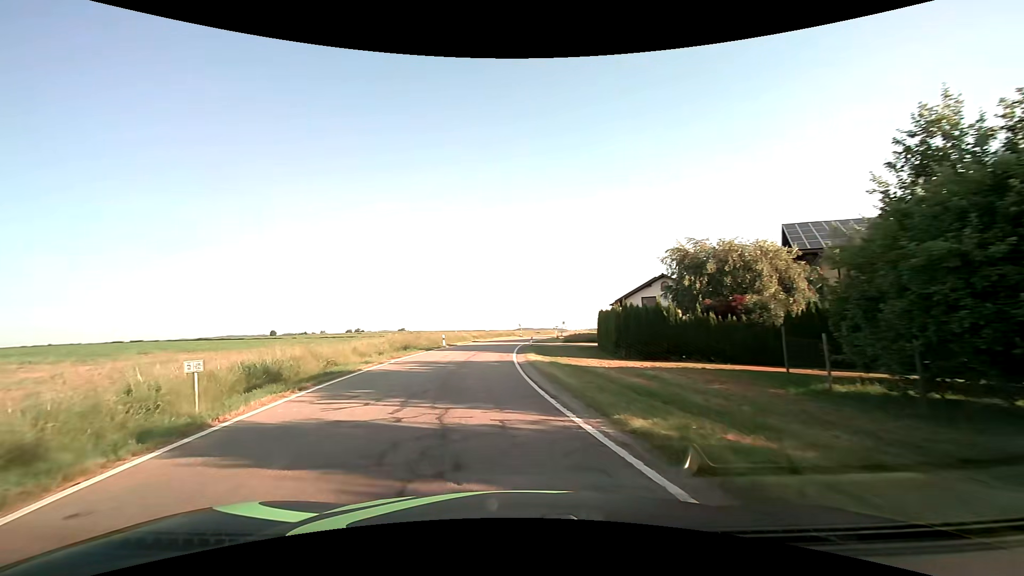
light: Day
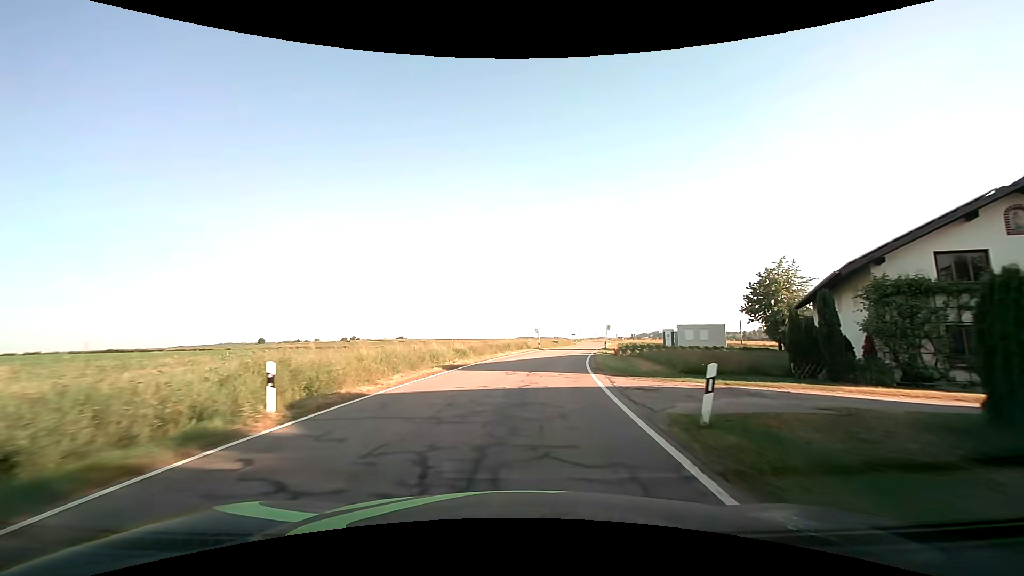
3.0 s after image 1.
(-2.1, +34.2) m; -1°
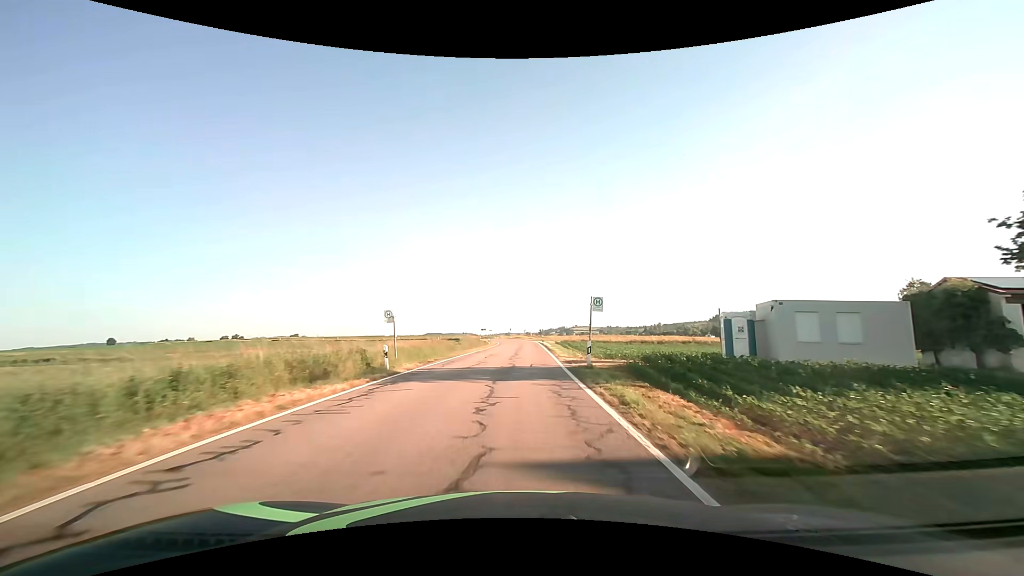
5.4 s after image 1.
(+3.6, +38.3) m; +11°
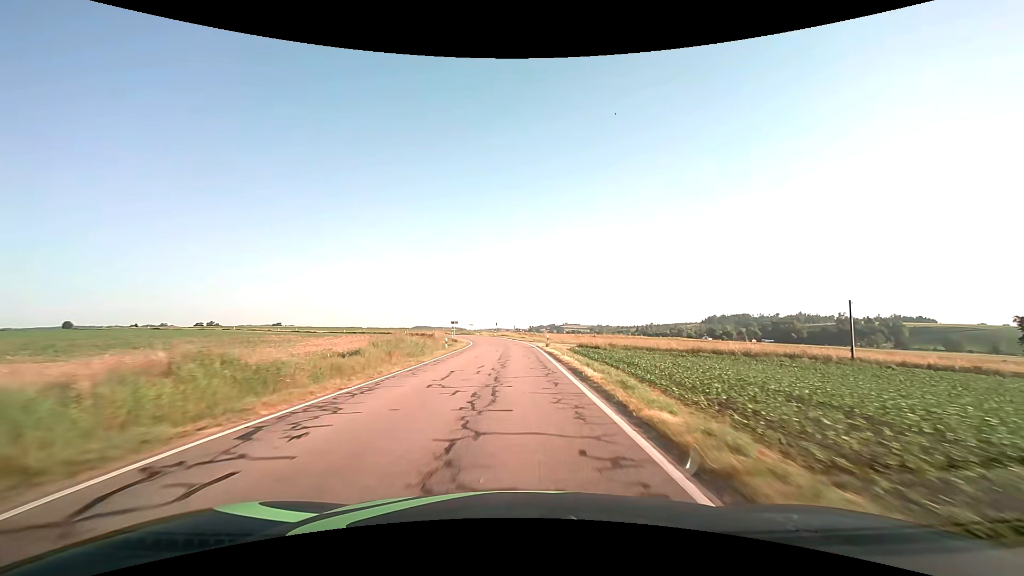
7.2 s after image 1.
(+0.4, +32.0) m; +1°
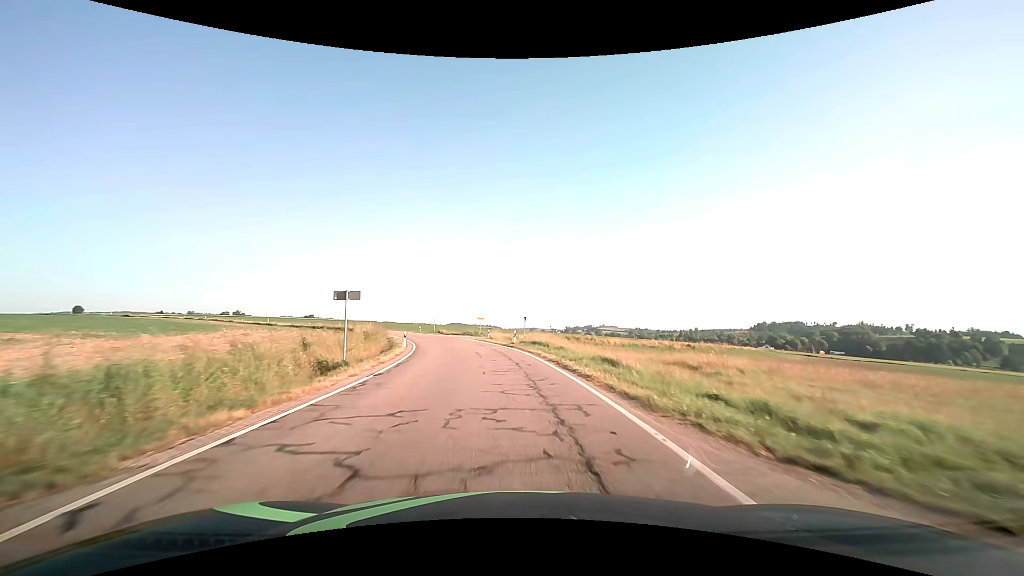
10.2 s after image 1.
(-1.2, +52.6) m; -4°
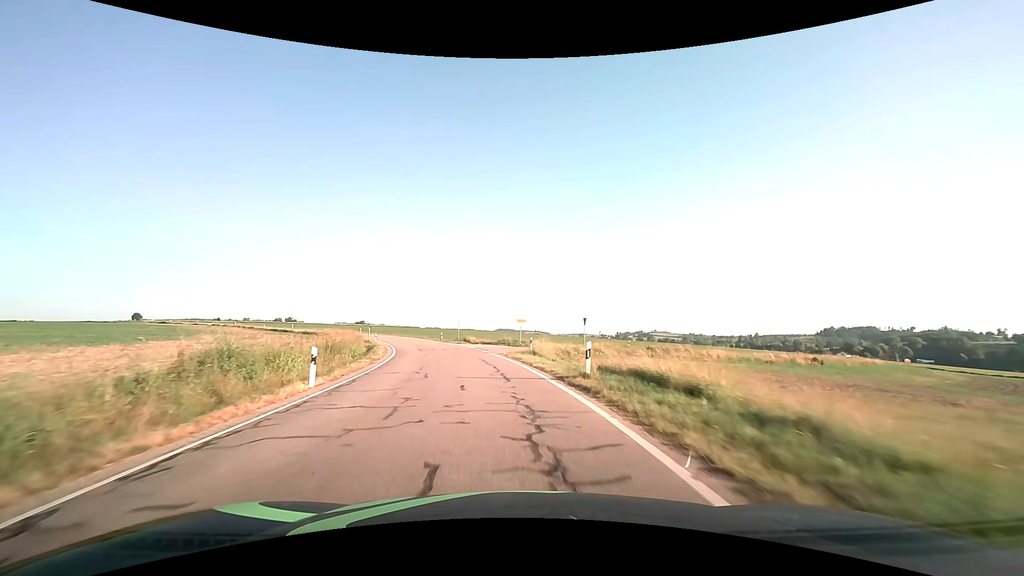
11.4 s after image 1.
(-0.6, +20.4) m; -5°
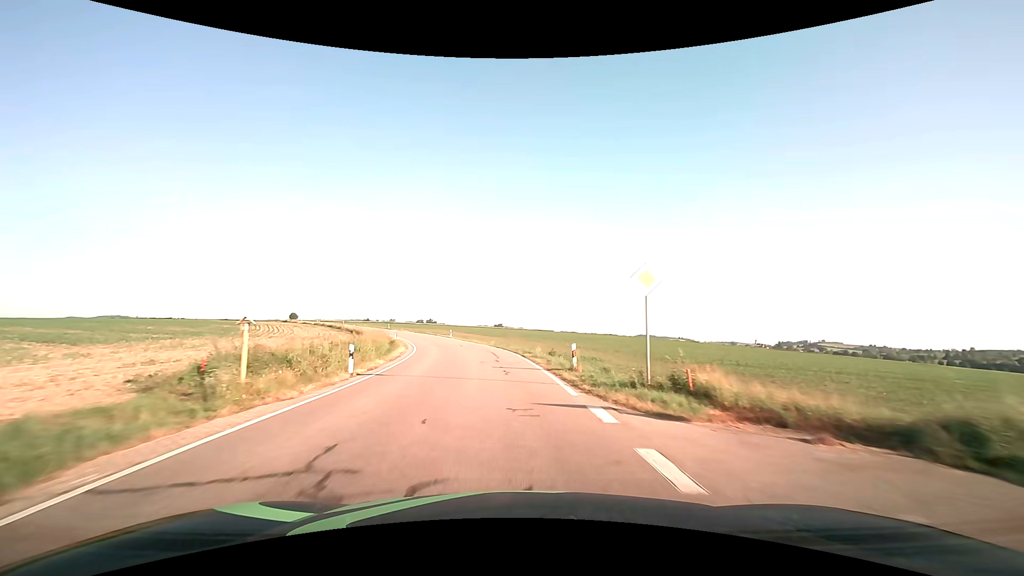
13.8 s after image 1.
(-5.8, +40.8) m; -16°
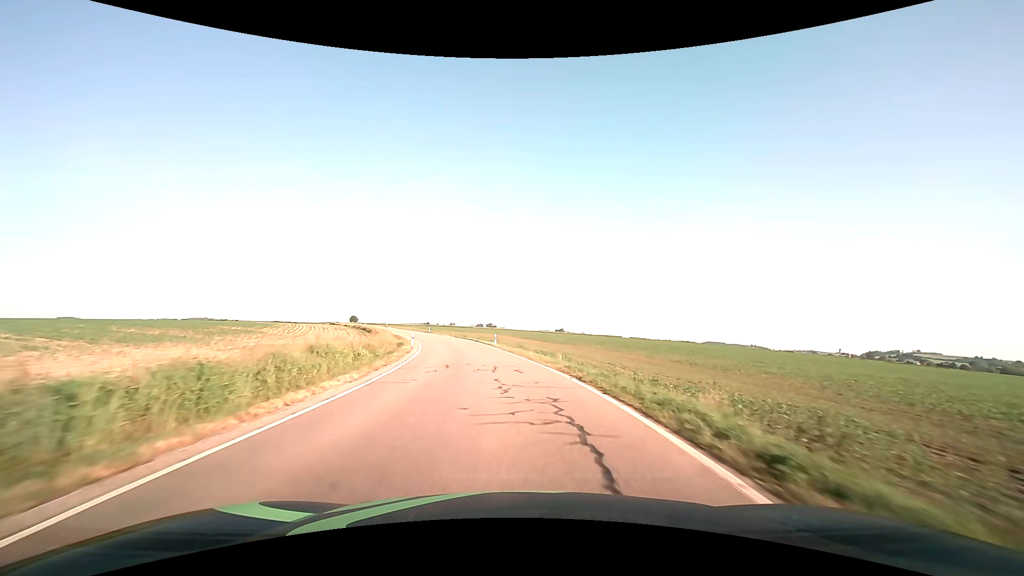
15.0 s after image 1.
(-1.4, +21.9) m; -7°
(0, +10) (-1, +20) (-2, +30) (-4, +40) (-5, +50) (-8, +59) (-10, +69) (-14, +78) (-17, +88) (-21, +97) m
